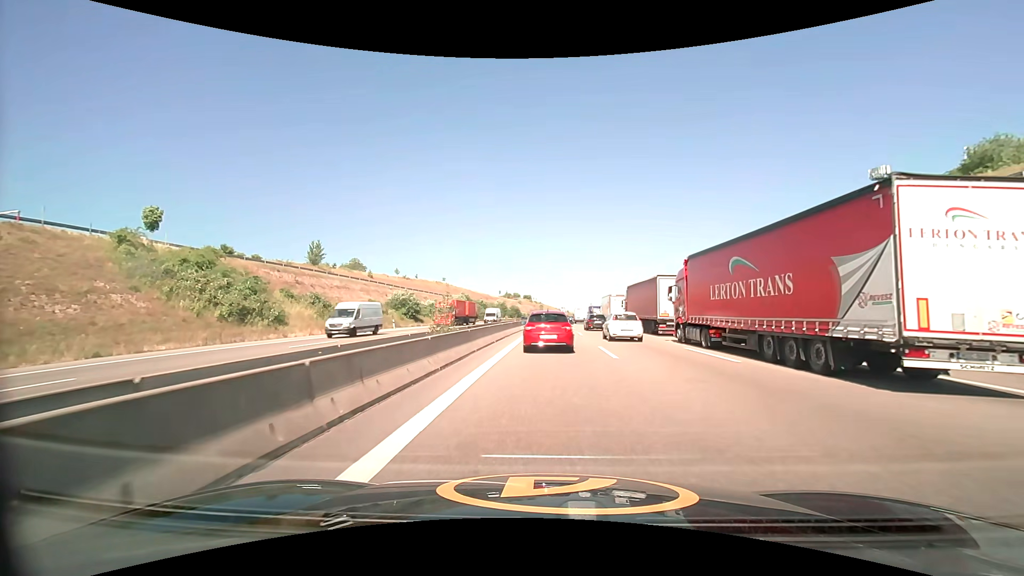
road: motorway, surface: asphalt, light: Day
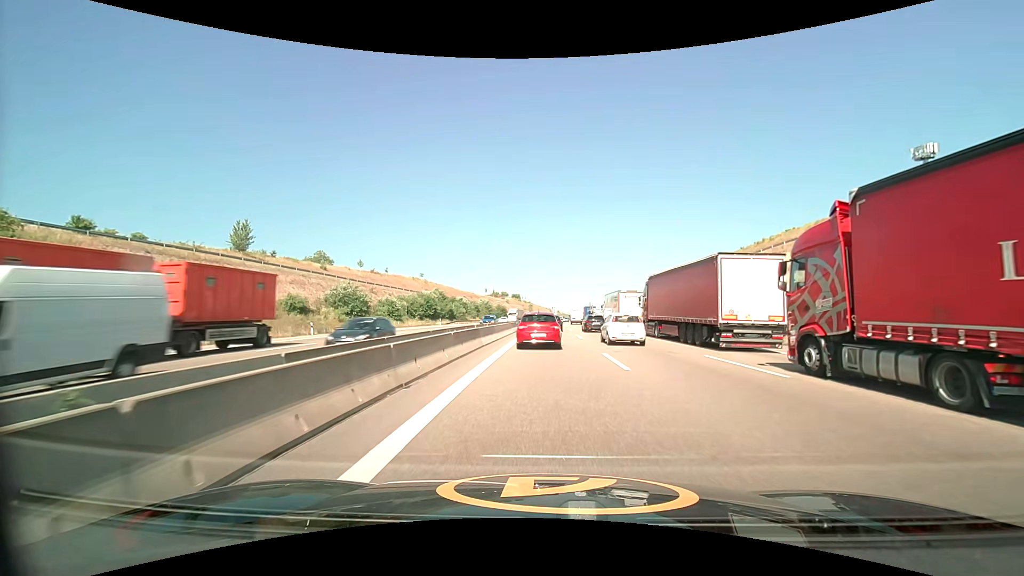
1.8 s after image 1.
(+0.2, +20.5) m; +1°
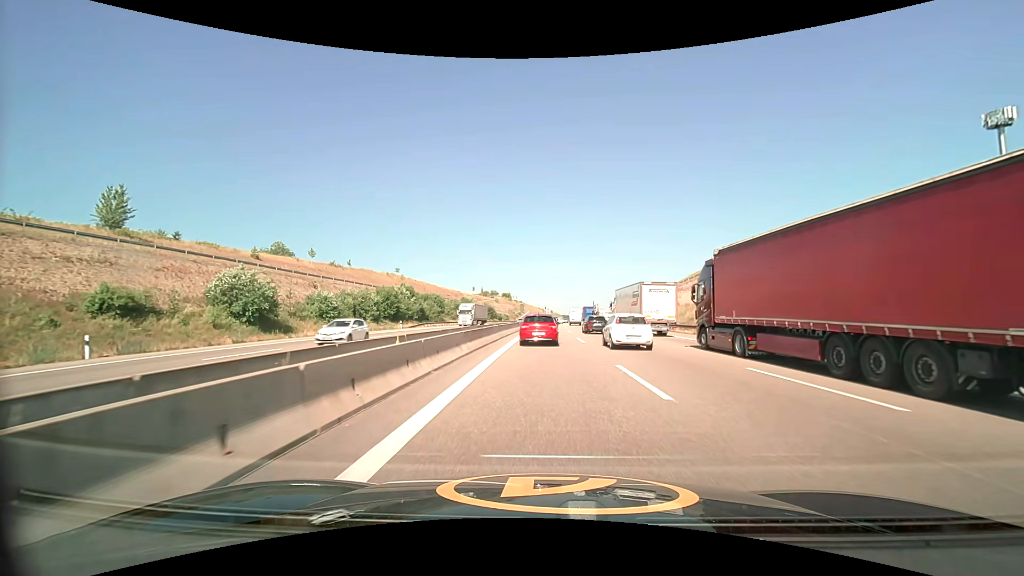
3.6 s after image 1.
(+0.1, +21.6) m; +1°
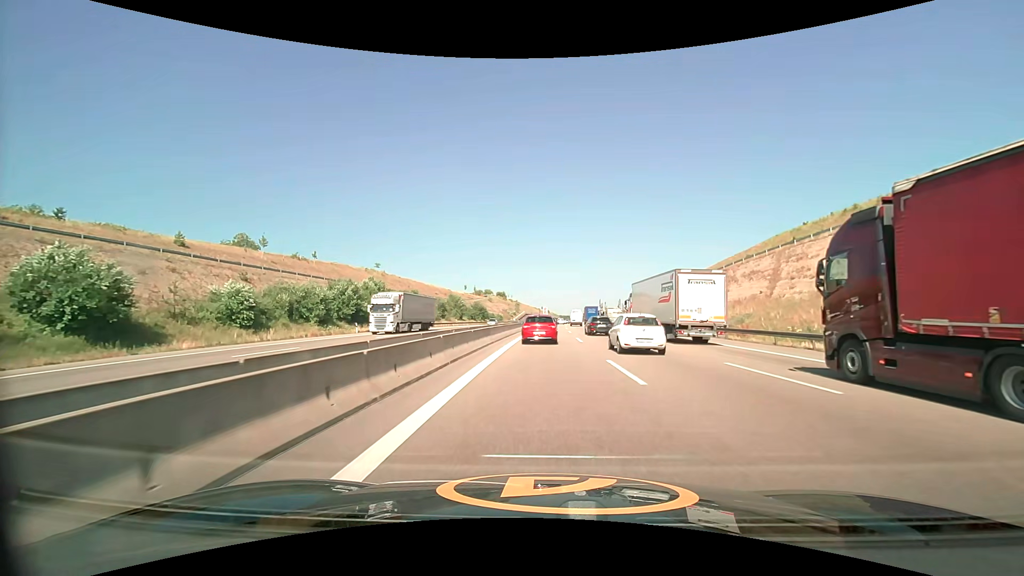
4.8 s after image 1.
(0.0, +16.0) m; 0°
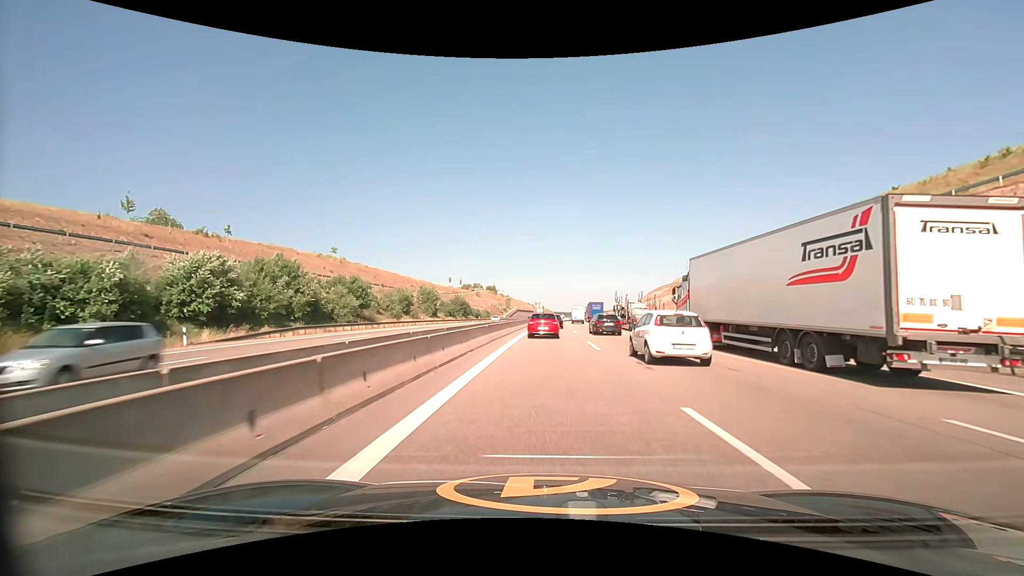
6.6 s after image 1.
(+0.1, +25.9) m; +1°
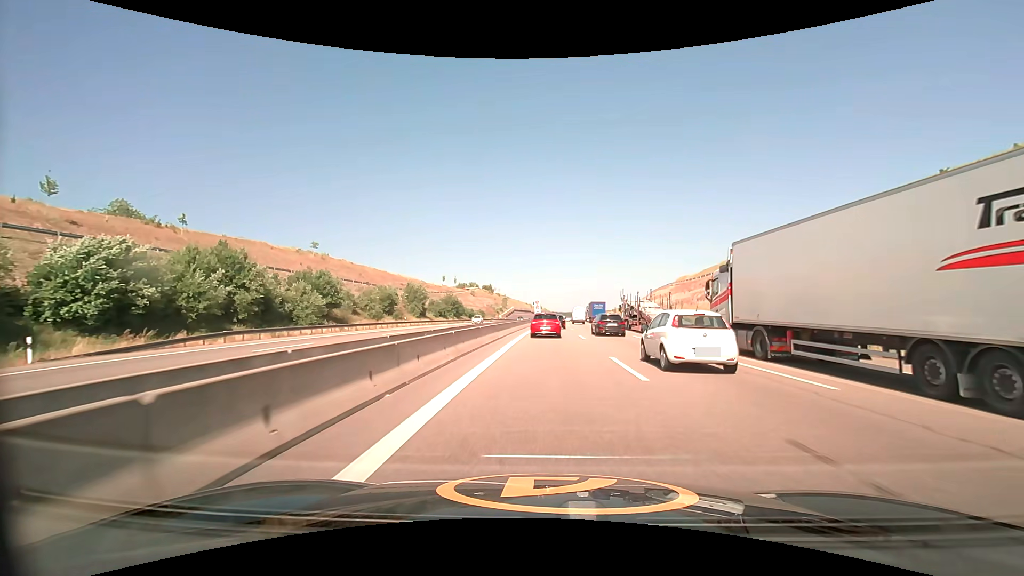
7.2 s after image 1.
(0.0, +8.8) m; 0°
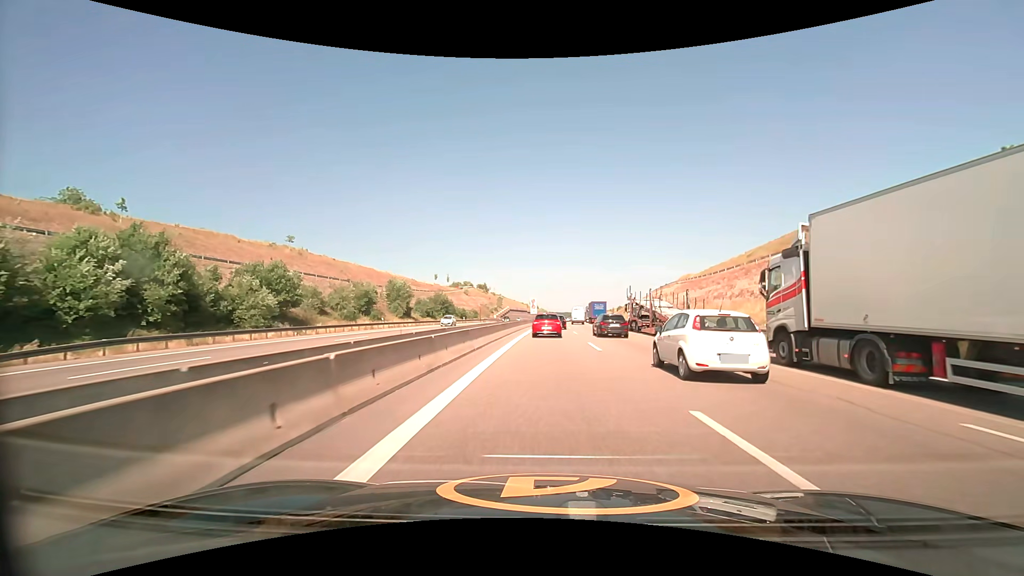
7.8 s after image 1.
(0.0, +8.9) m; 0°
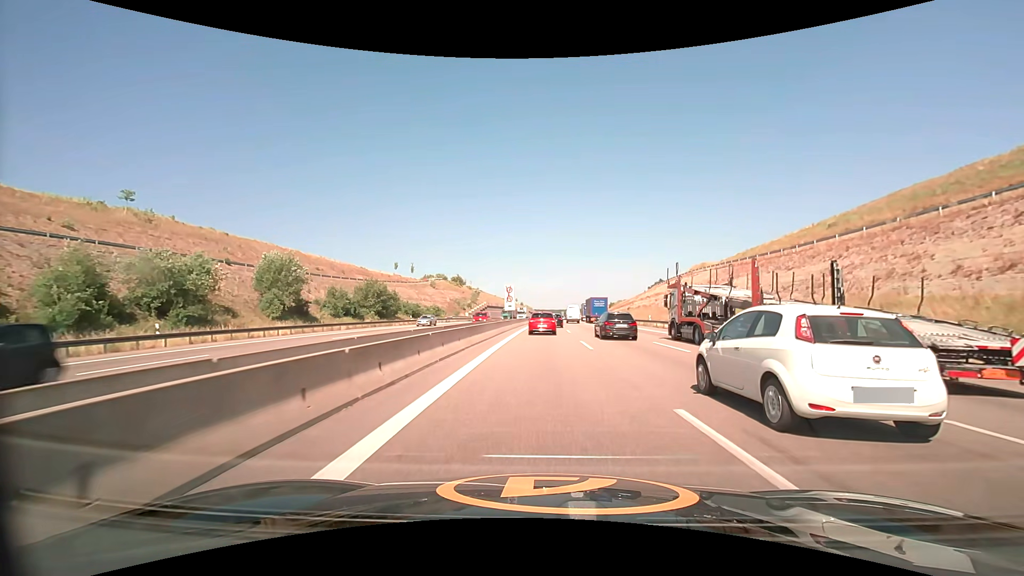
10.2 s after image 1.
(+0.5, +34.9) m; +2°
(0, +10) (0, +20) (0, +30) (0, +40) (0, +50) (+1, +60) (+1, +70) (+1, +80) (+1, +90) (+2, +100) m
